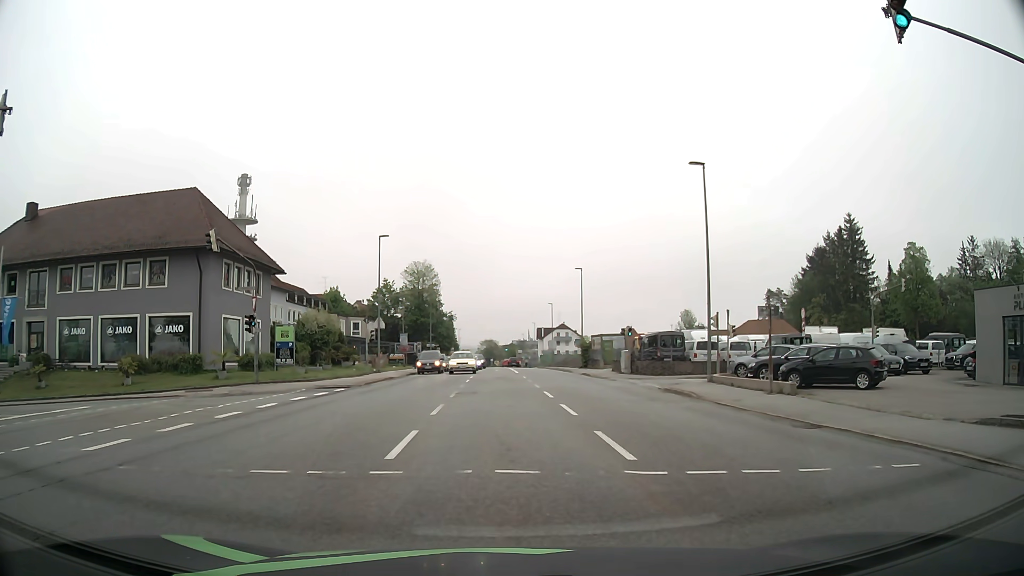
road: tertiary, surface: asphalt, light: Day
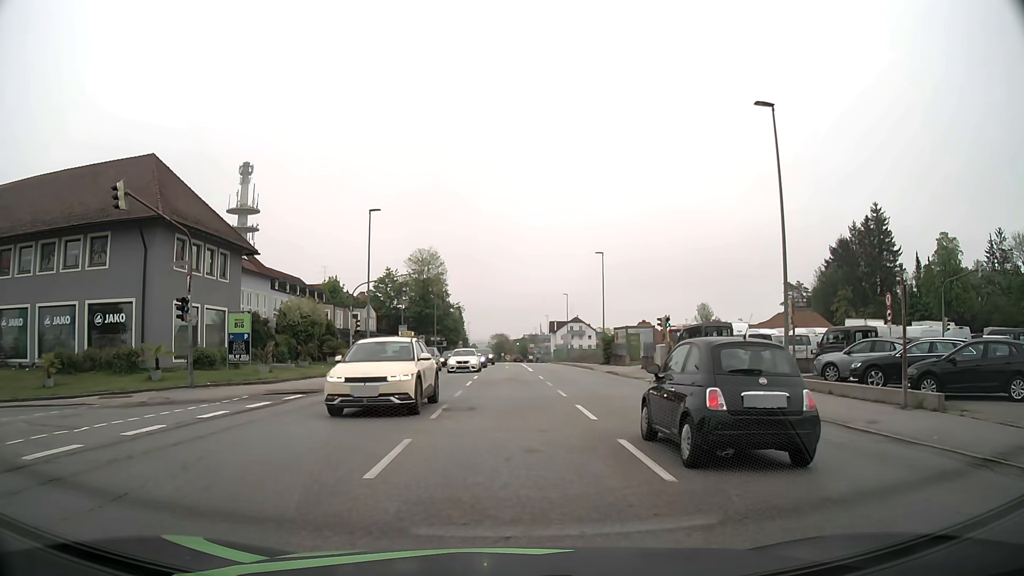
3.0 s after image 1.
(+0.1, +7.8) m; -1°
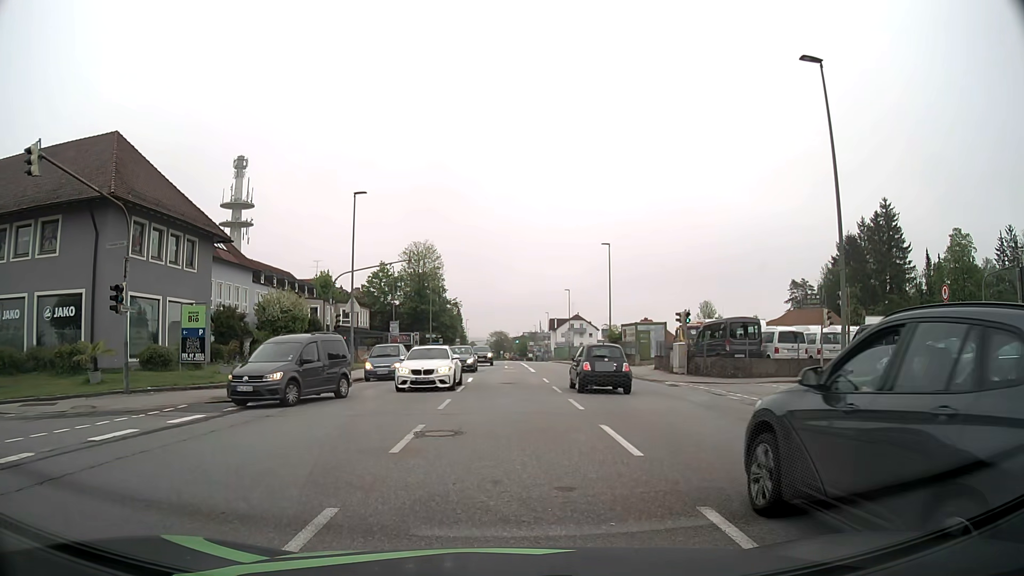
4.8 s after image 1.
(0.0, +4.3) m; +1°
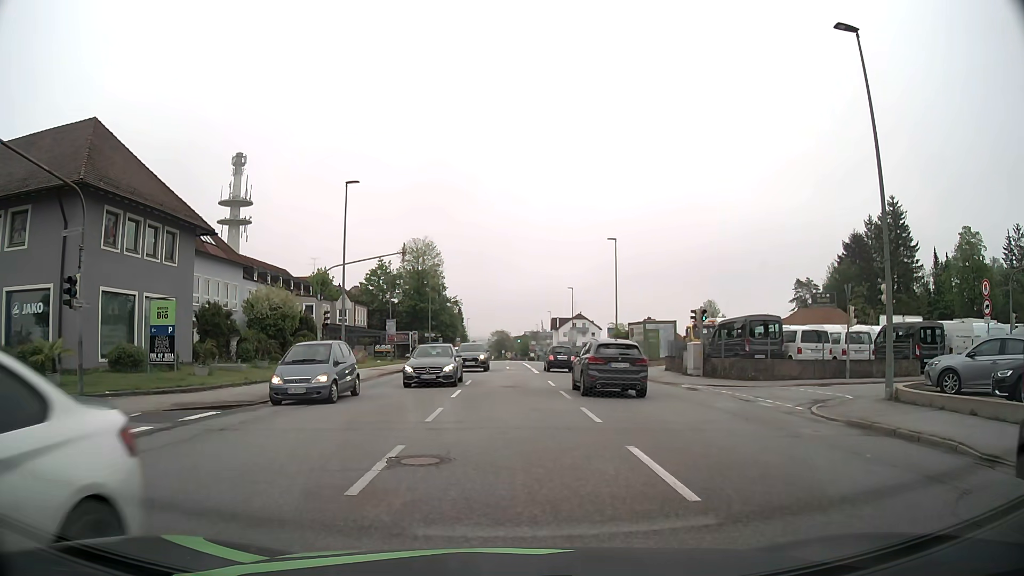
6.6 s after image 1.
(0.0, +2.4) m; -1°
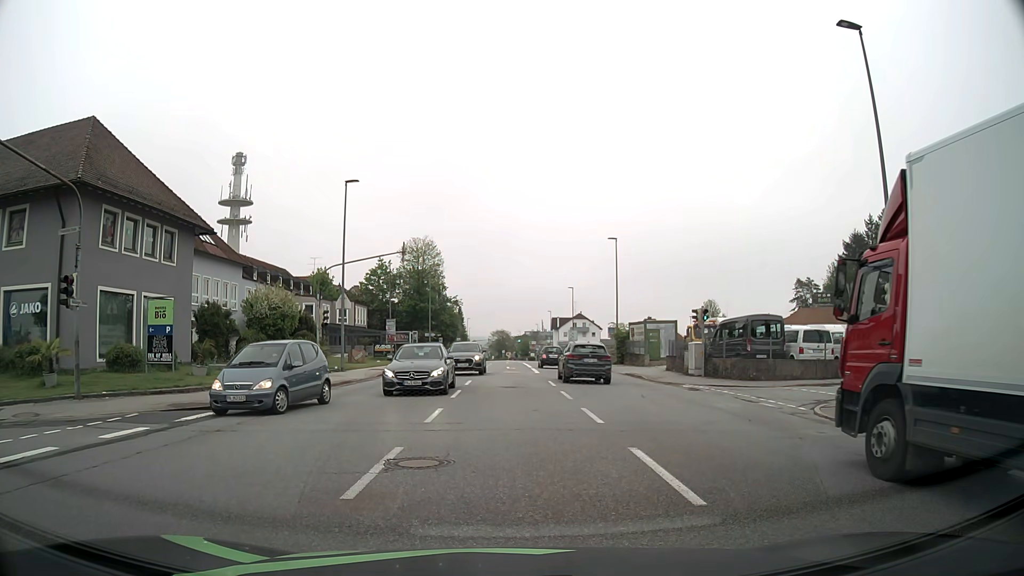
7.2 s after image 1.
(0.0, +0.2) m; 0°
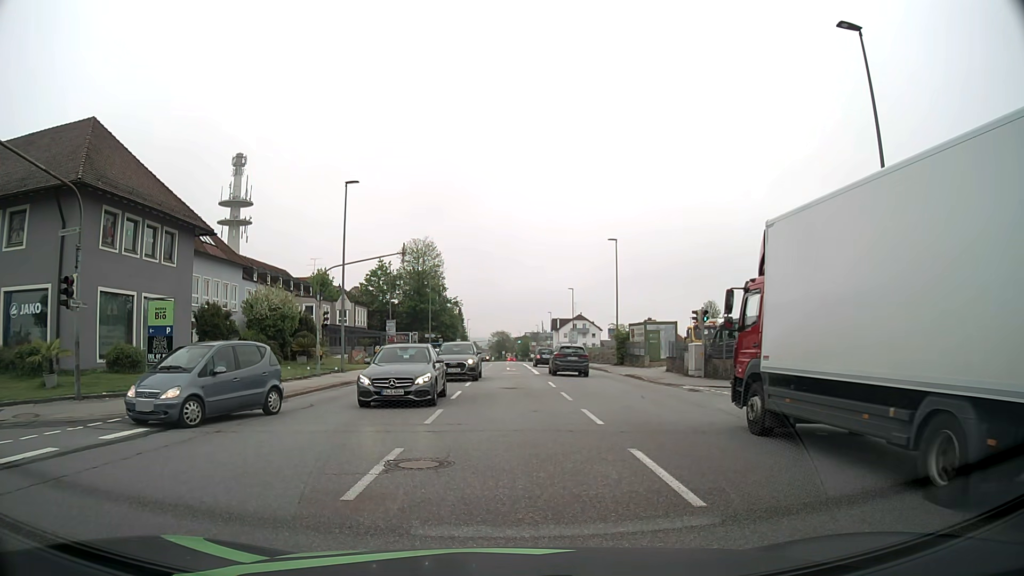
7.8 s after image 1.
(0.0, 0.0) m; 0°
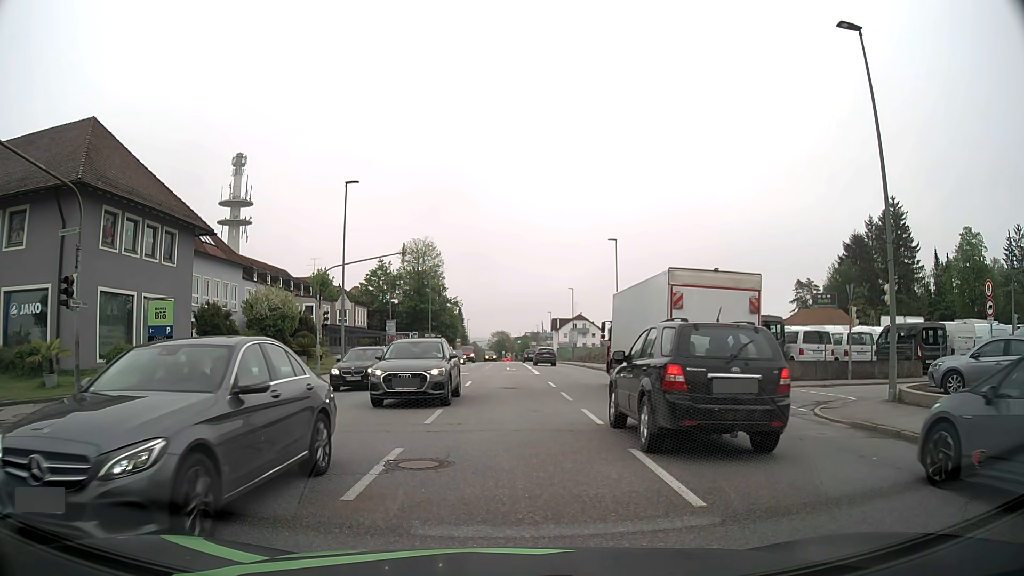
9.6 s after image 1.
(0.0, 0.0) m; 0°
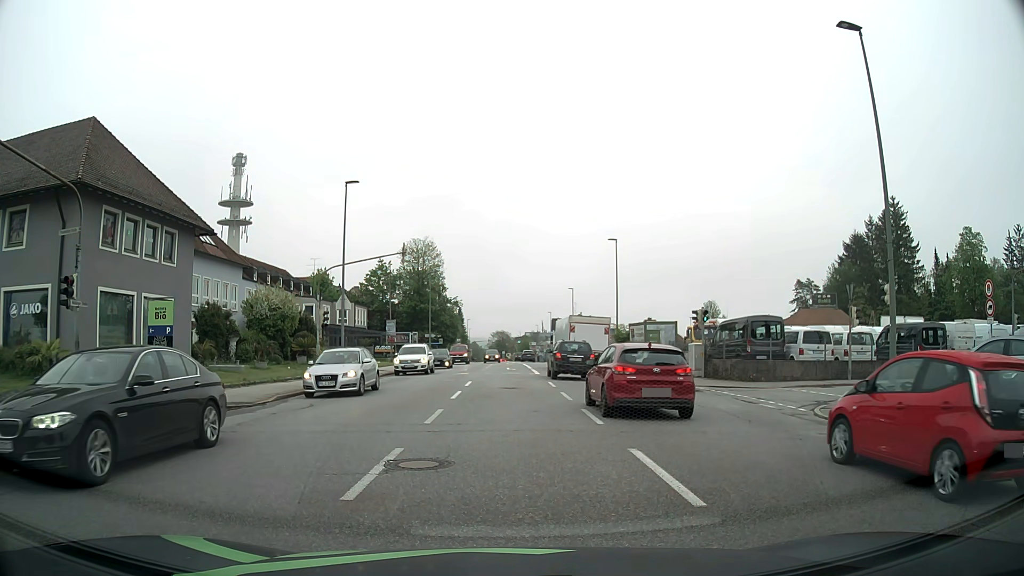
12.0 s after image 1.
(0.0, 0.0) m; 0°
